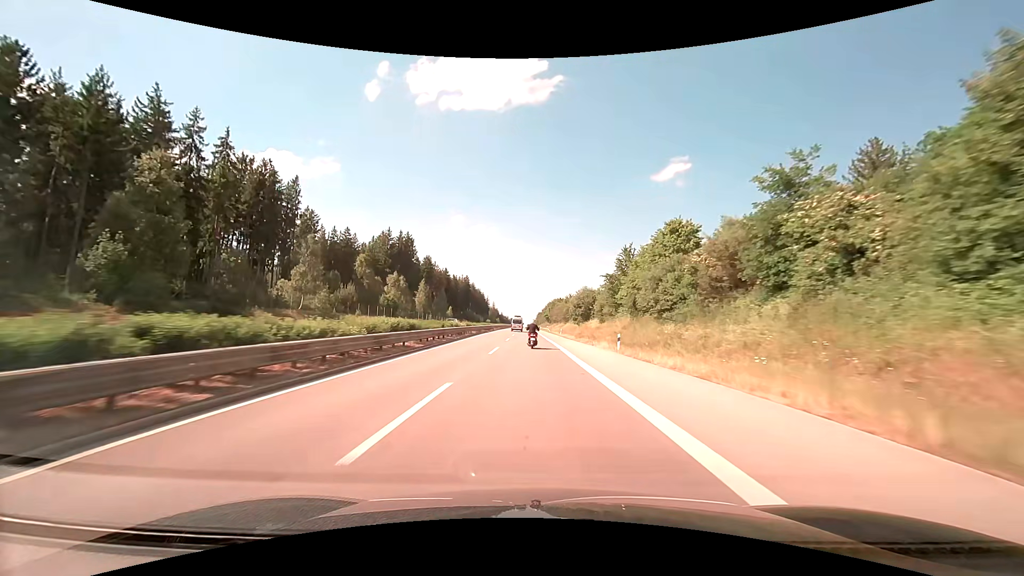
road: trunk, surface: asphalt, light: Day
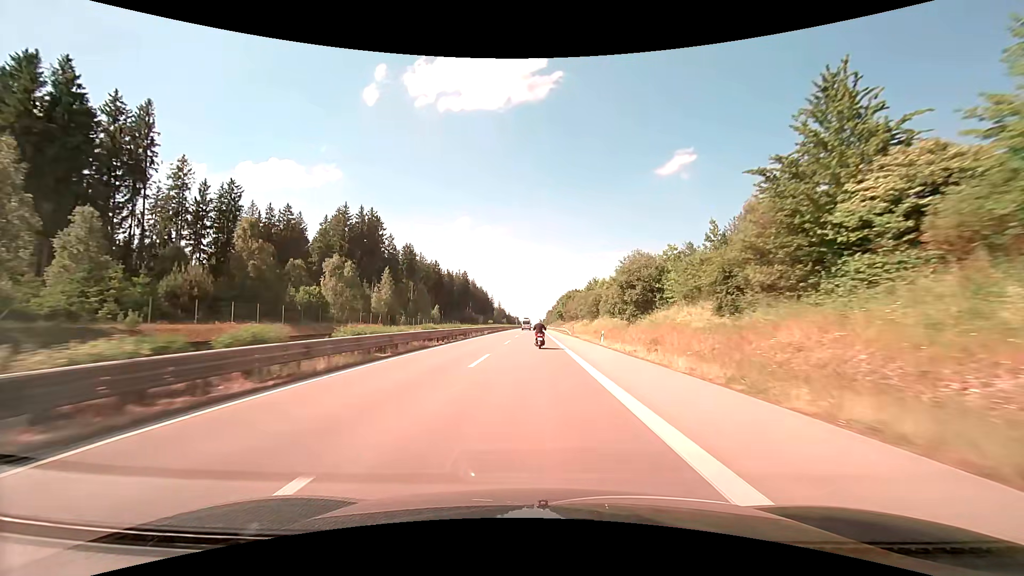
(-0.3, +41.9) m; -1°
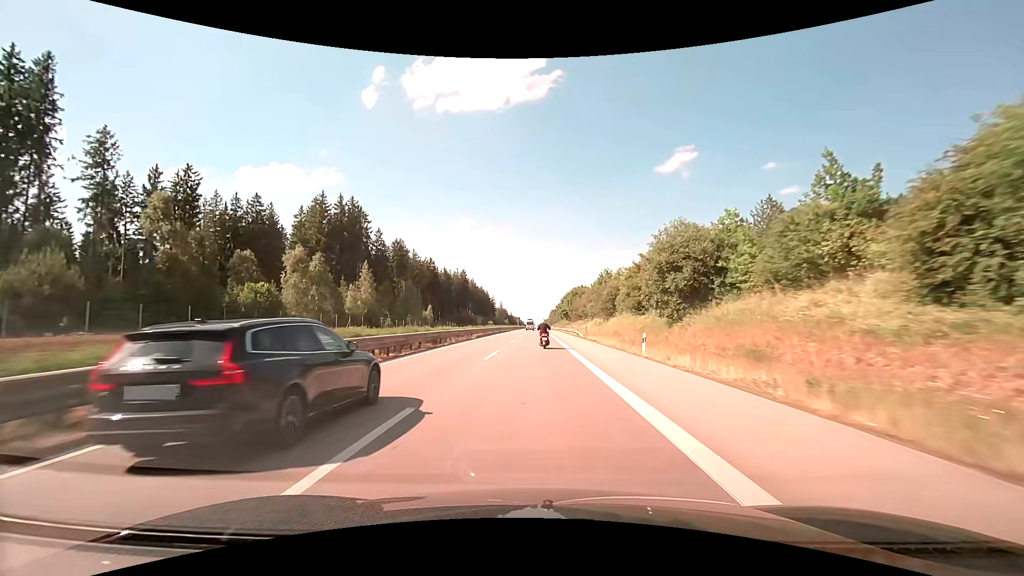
(0.0, +13.9) m; 0°
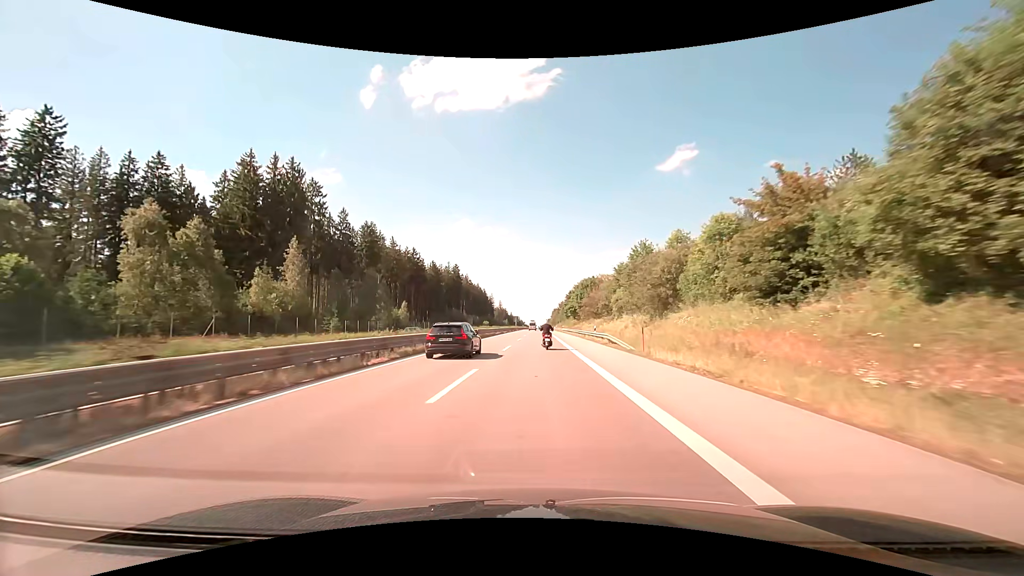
(-0.1, +27.8) m; 0°
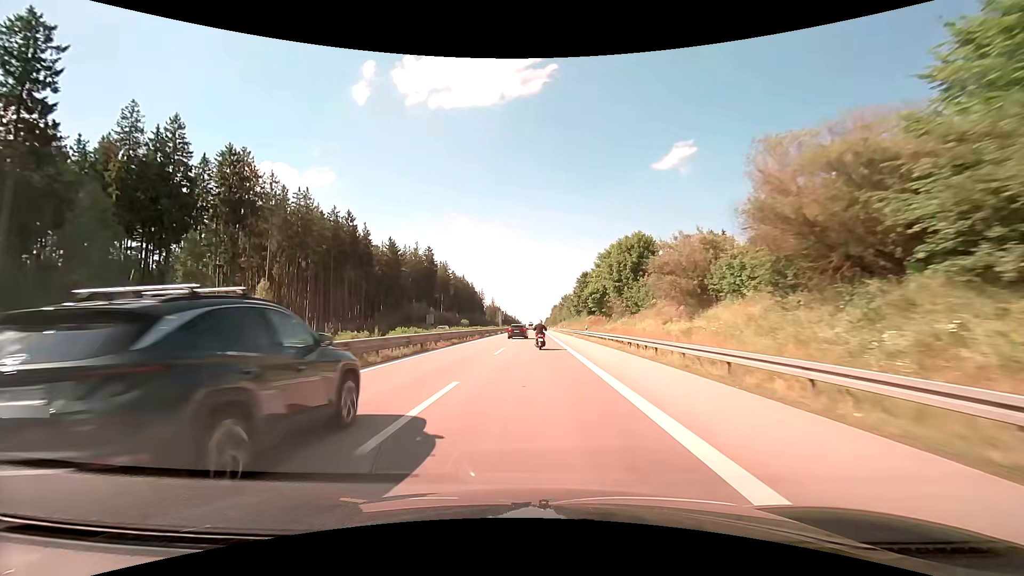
(+0.3, +55.7) m; 0°
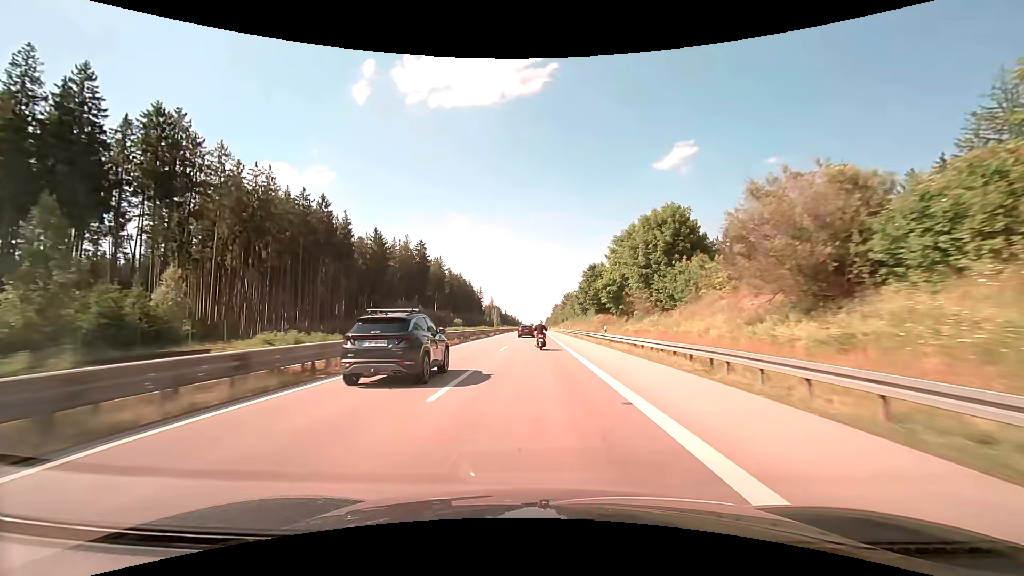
(0.0, +14.0) m; 0°
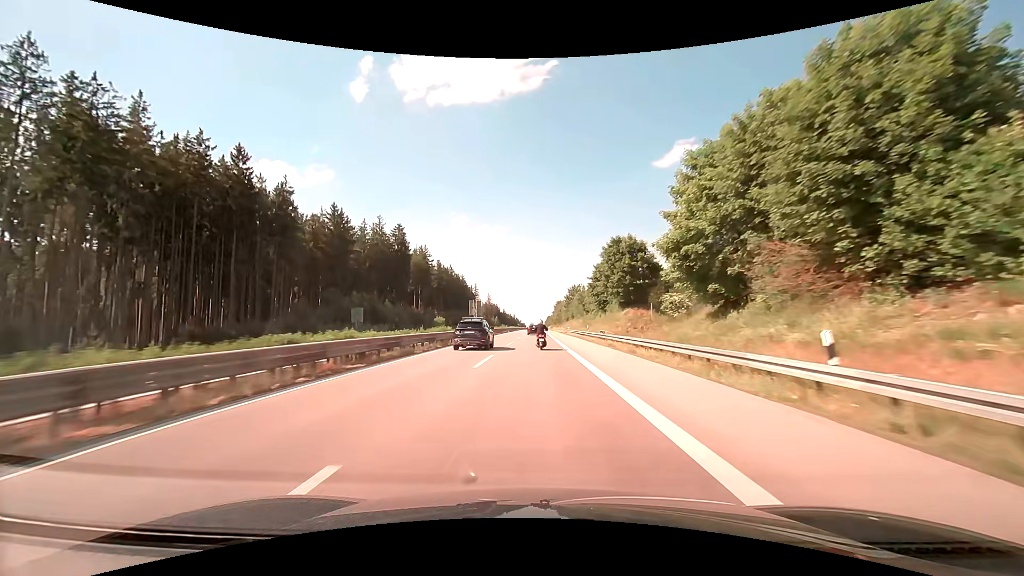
(0.0, +28.0) m; 0°
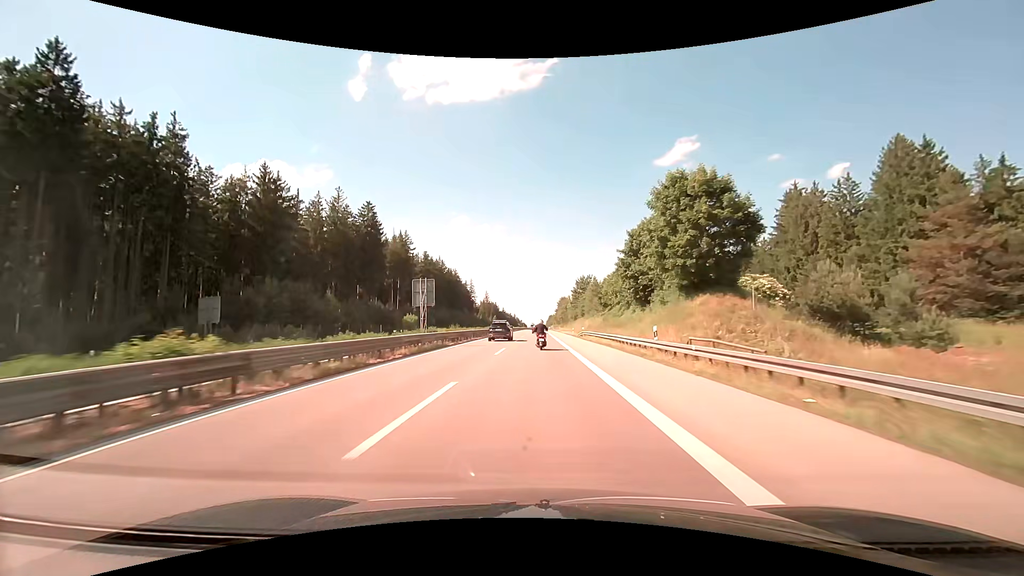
(0.0, +28.0) m; 0°
(0, +10) (0, +20) (0, +30) (0, +40) (0, +50) (0, +60) (0, +70) (0, +80) (0, +90) (0, +100) m
